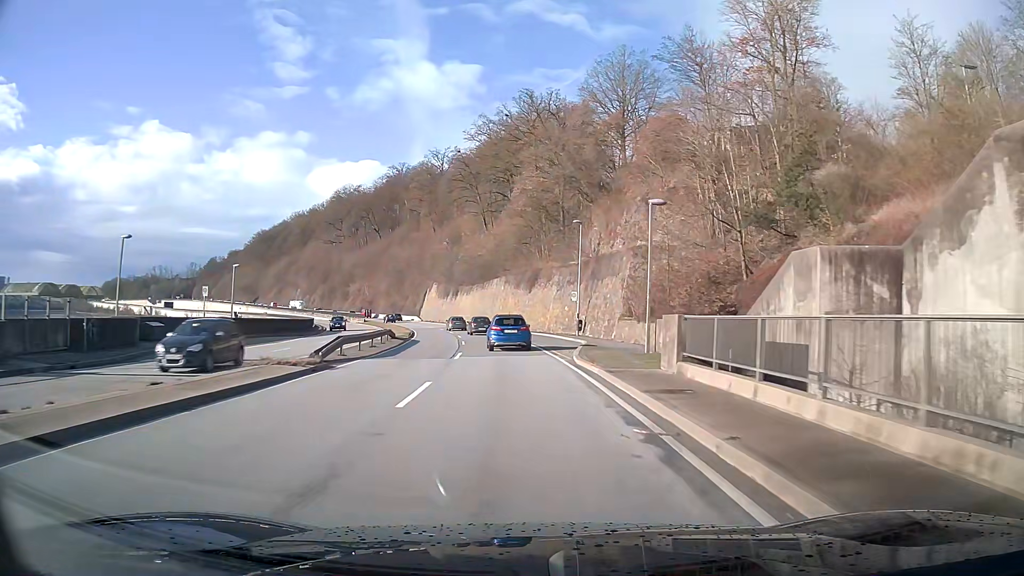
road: primary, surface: asphalt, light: Day
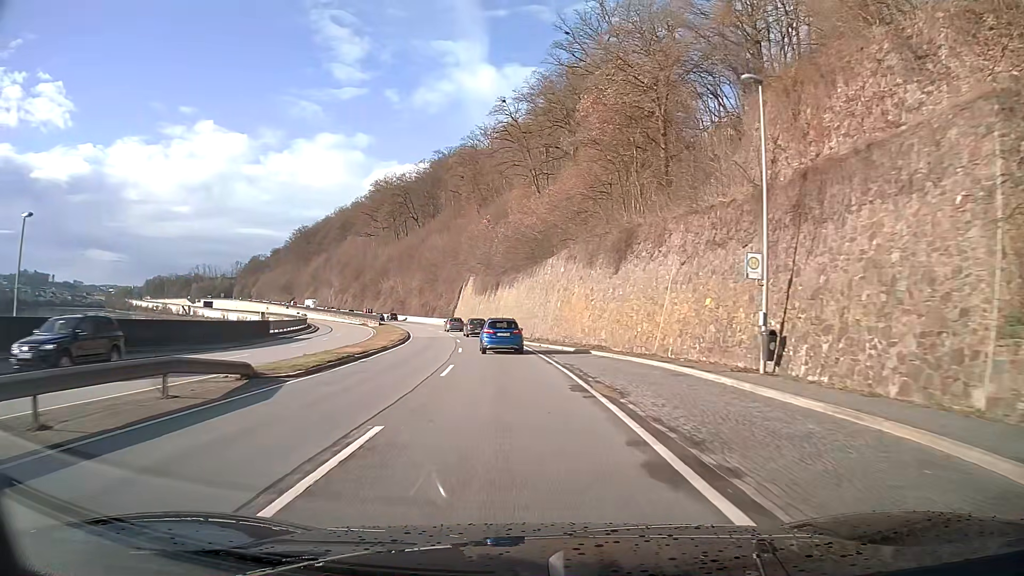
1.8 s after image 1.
(-1.4, +30.3) m; -5°
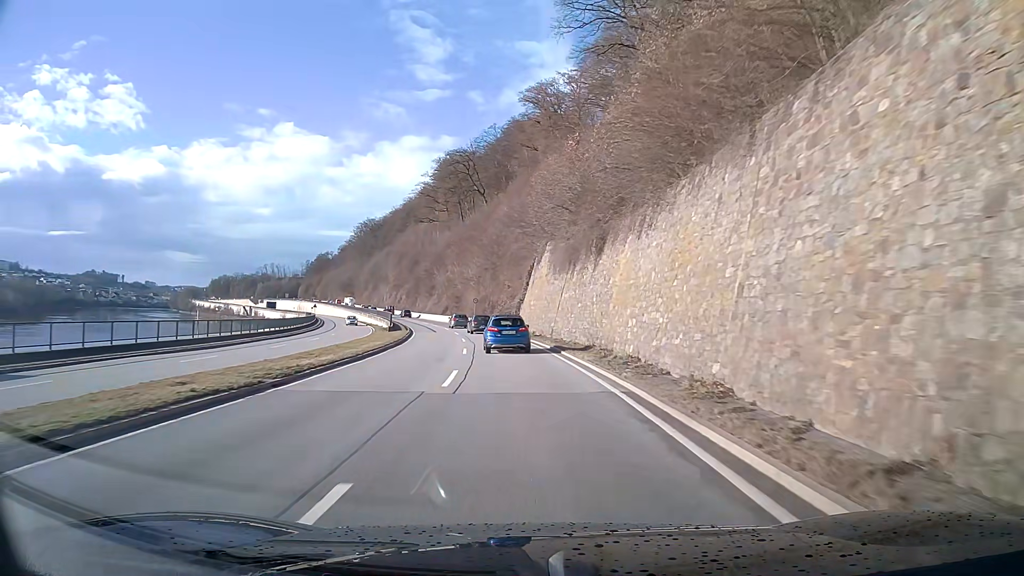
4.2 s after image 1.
(-2.6, +40.1) m; -7°
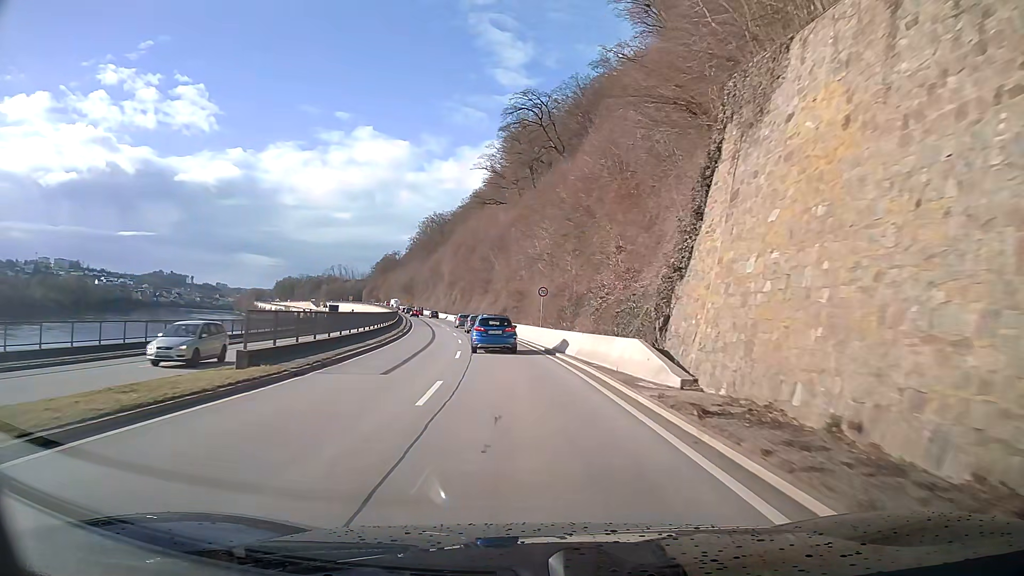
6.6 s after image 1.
(-2.5, +39.3) m; -7°
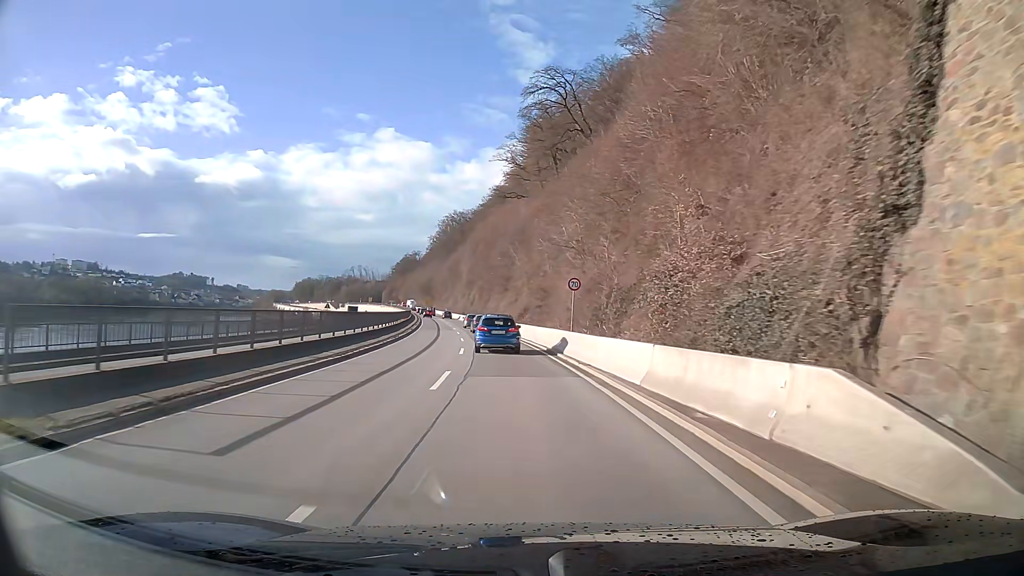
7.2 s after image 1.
(-0.2, +9.8) m; -2°
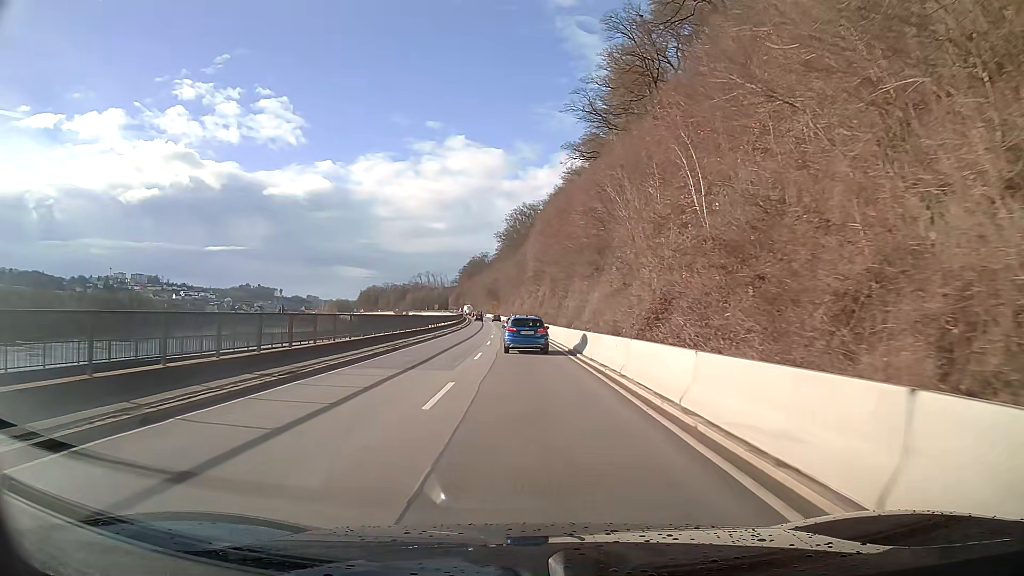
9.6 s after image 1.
(-2.3, +38.9) m; -6°
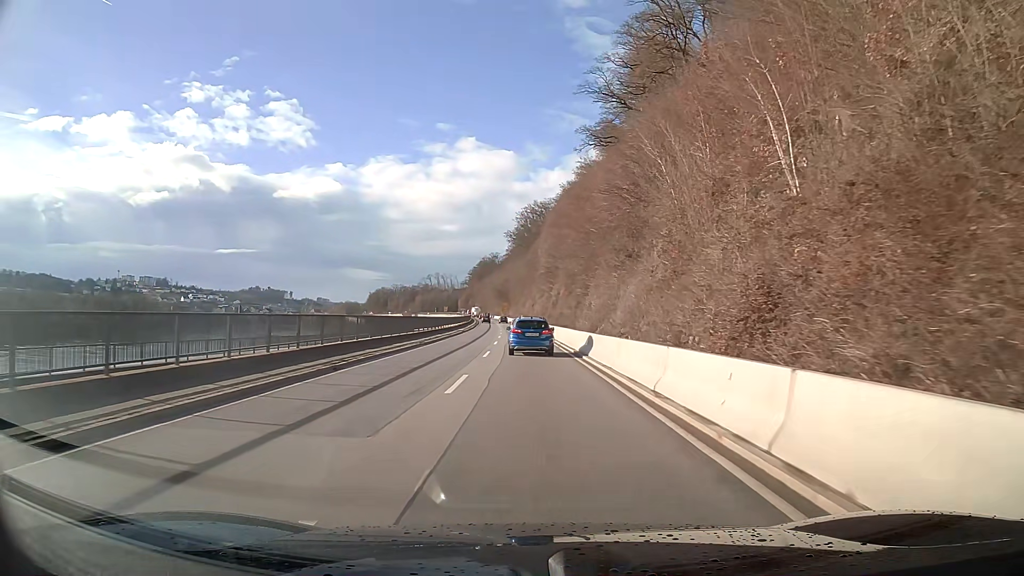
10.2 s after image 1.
(-0.1, +9.7) m; -1°
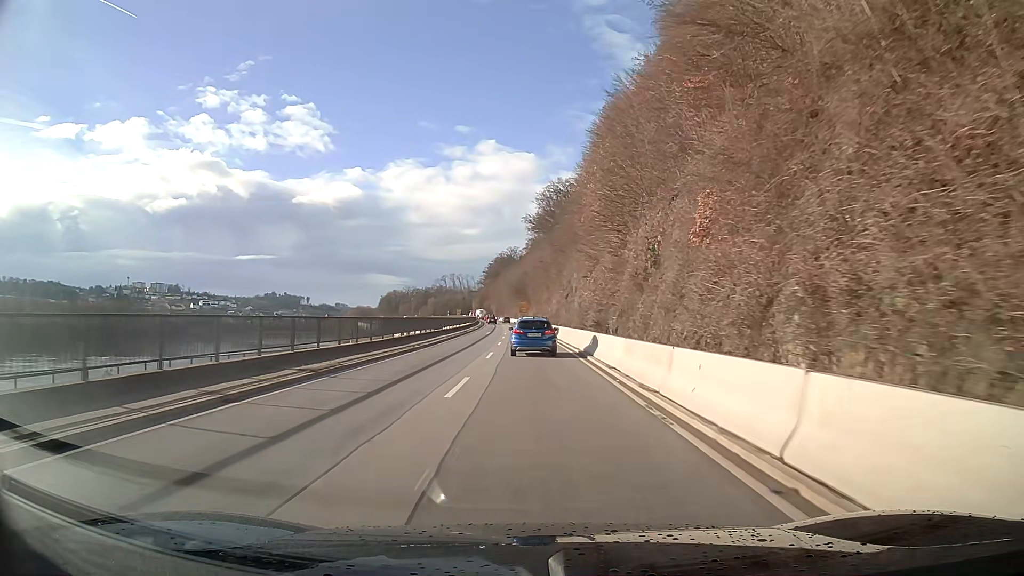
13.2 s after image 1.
(-0.9, +48.7) m; -2°
